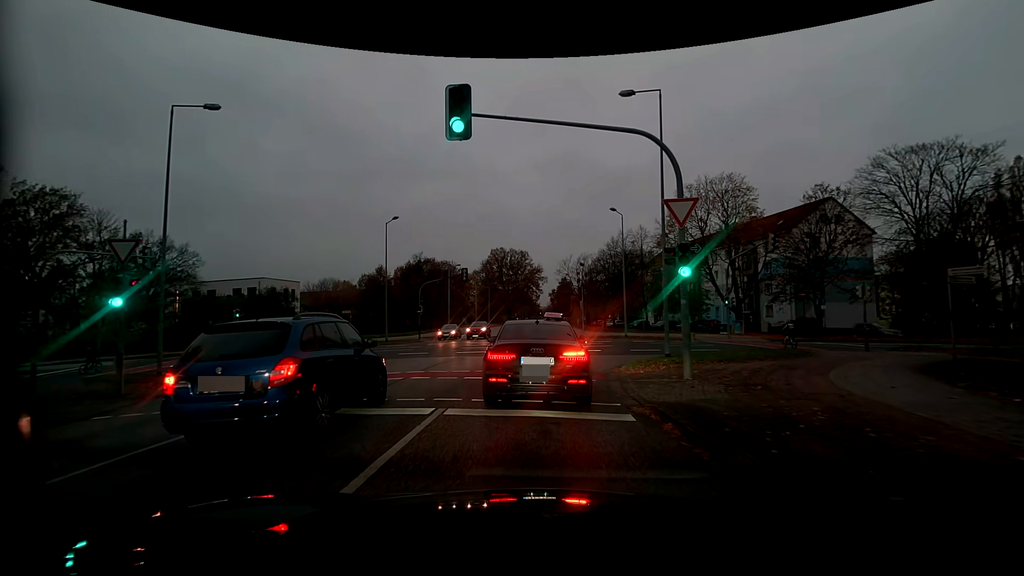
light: Dusk
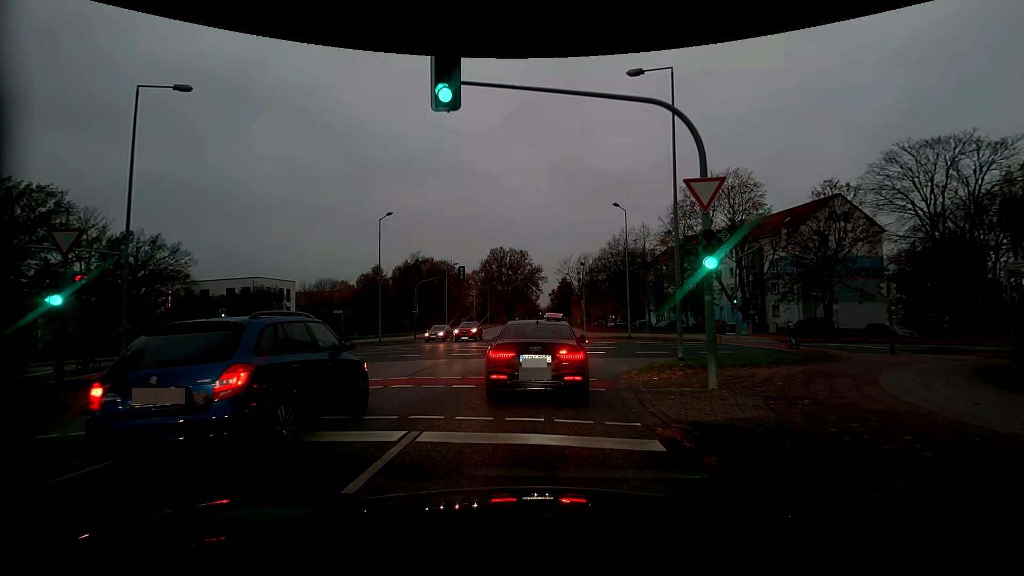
(0.0, +1.8) m; +1°
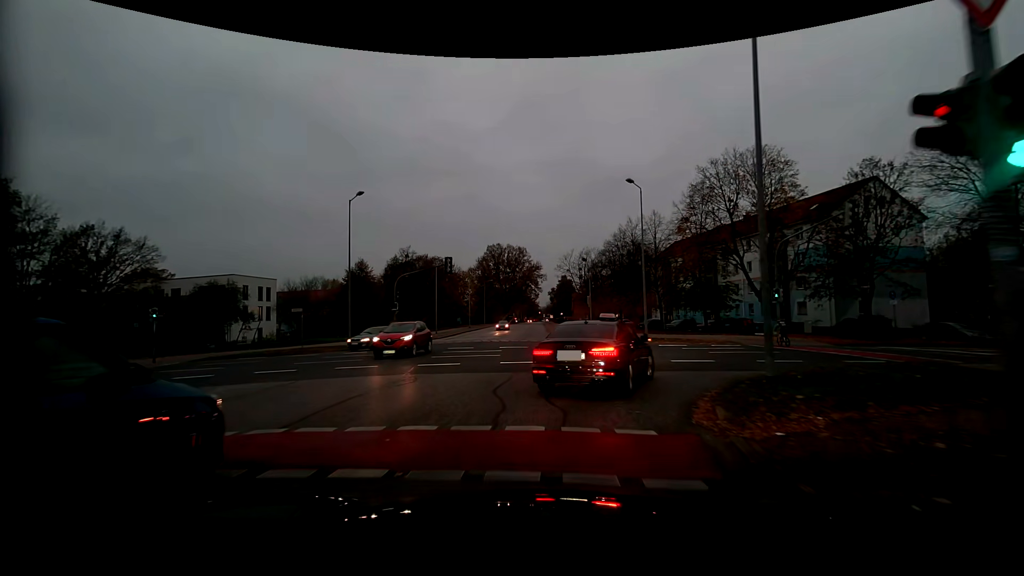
(-0.1, +6.8) m; 0°
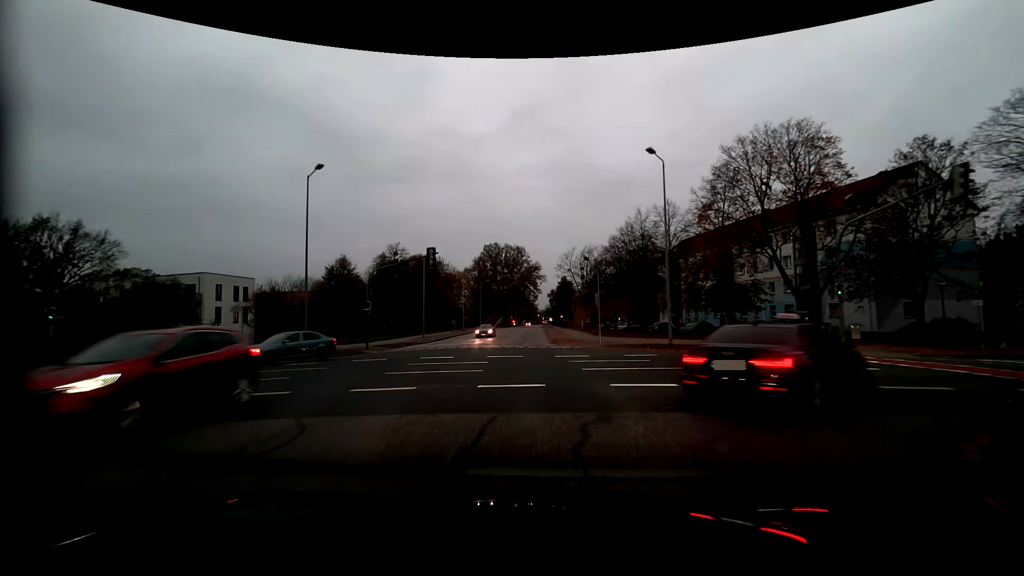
(-0.1, +6.9) m; 0°
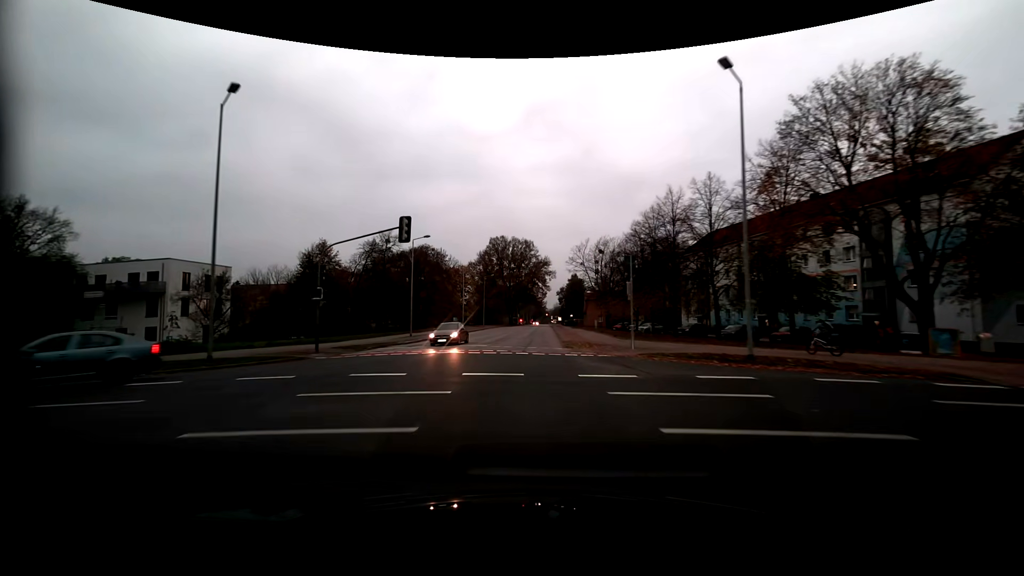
(-0.1, +9.7) m; -1°
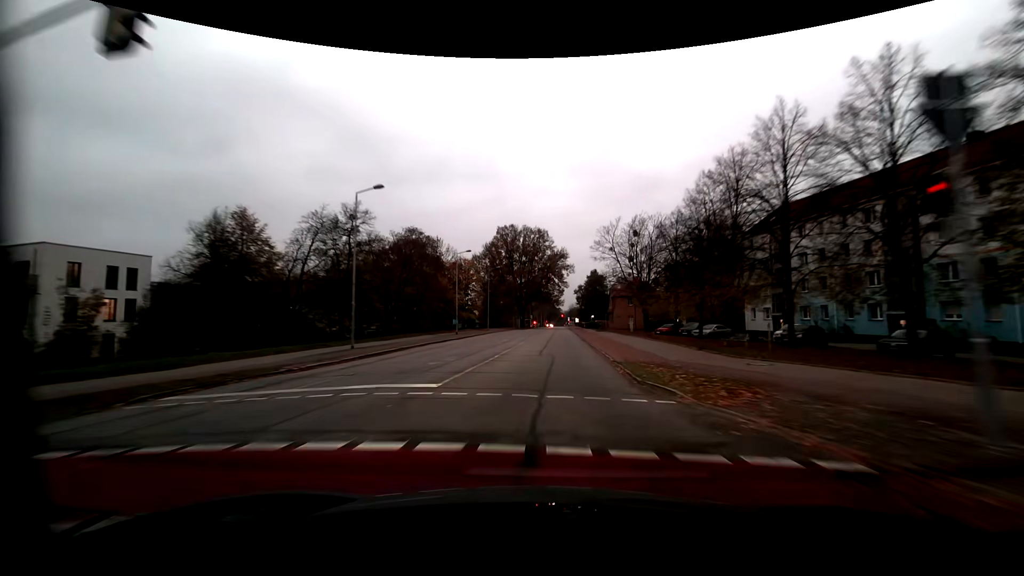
(-0.3, +19.6) m; -1°
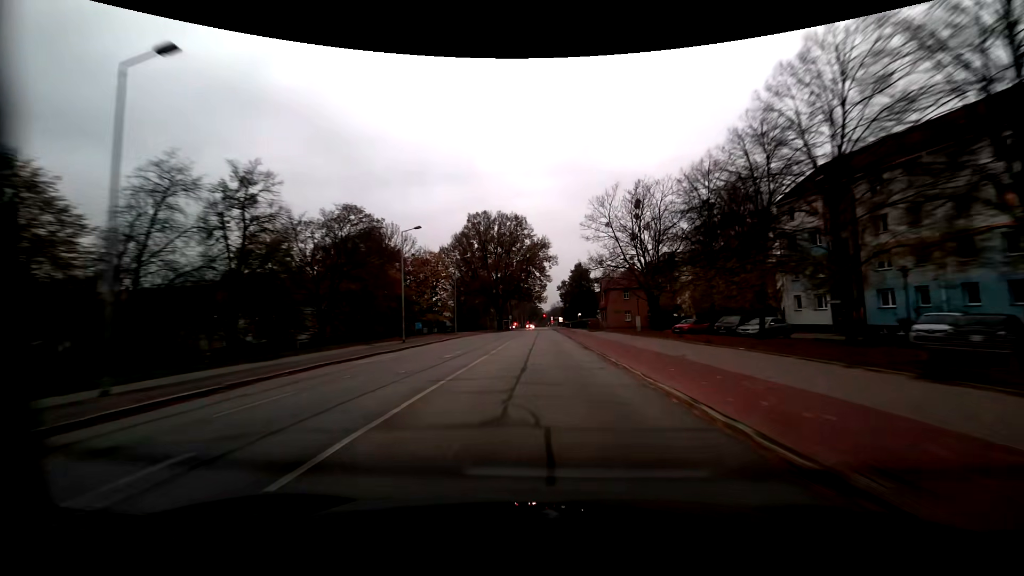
(+0.4, +16.0) m; +2°
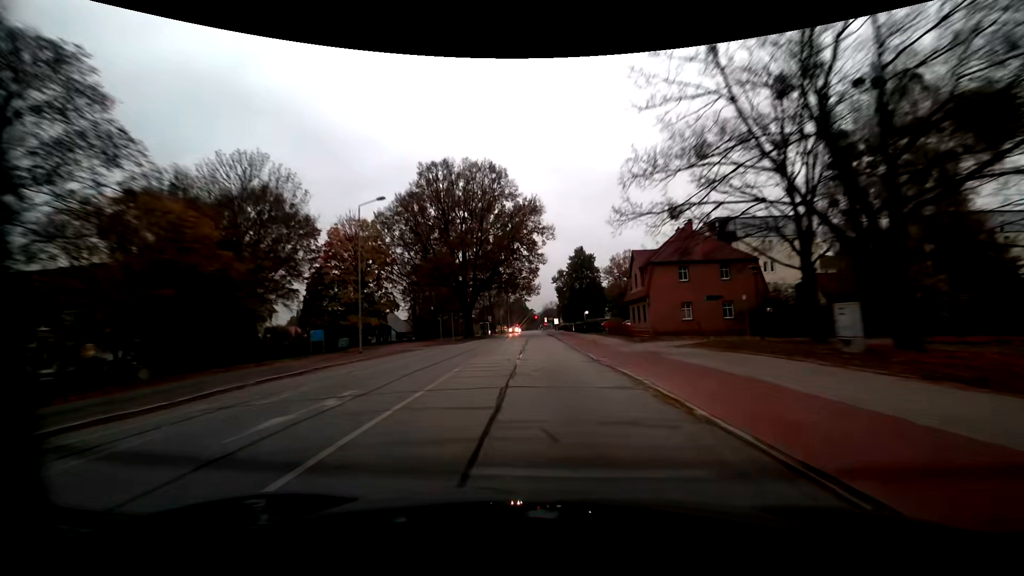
(+0.4, +34.0) m; +1°
